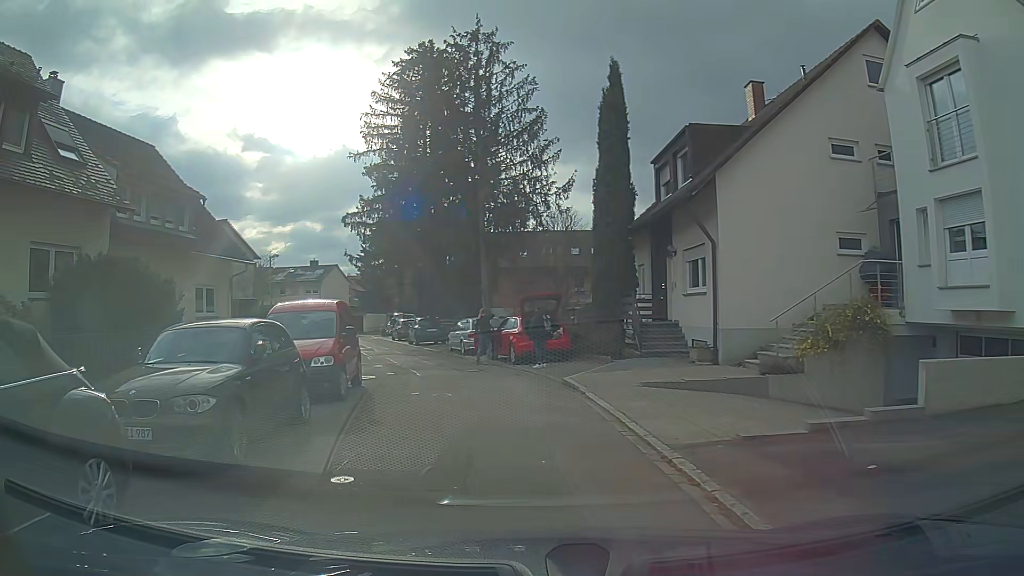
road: residential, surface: asphalt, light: Day
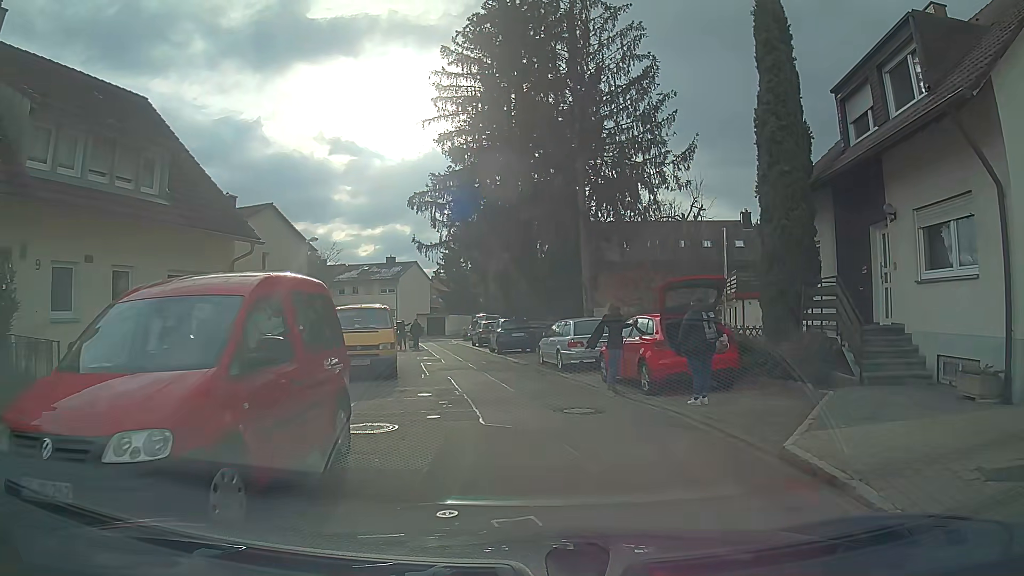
(-0.7, +8.0) m; -8°
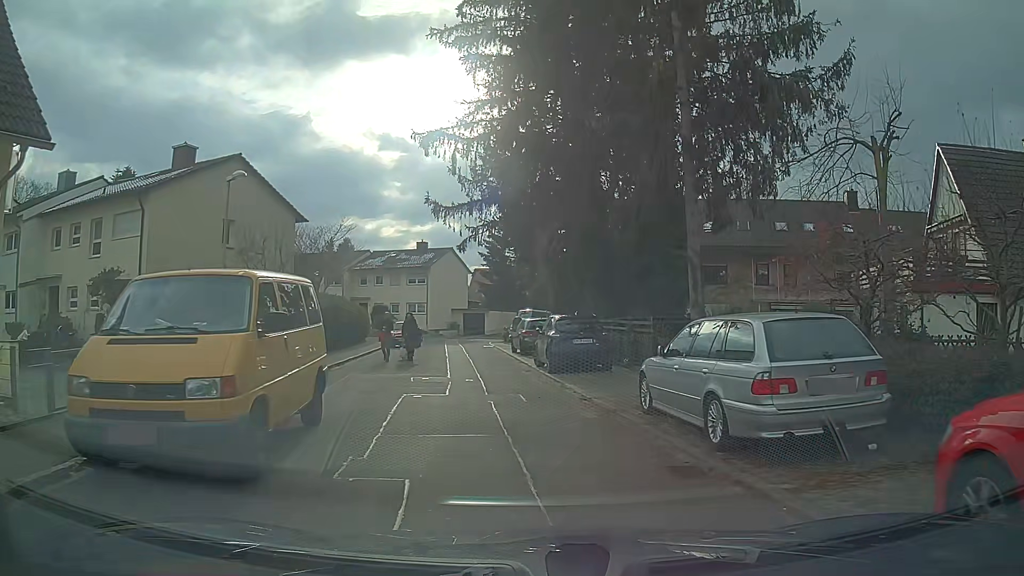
(-0.3, +11.5) m; -3°
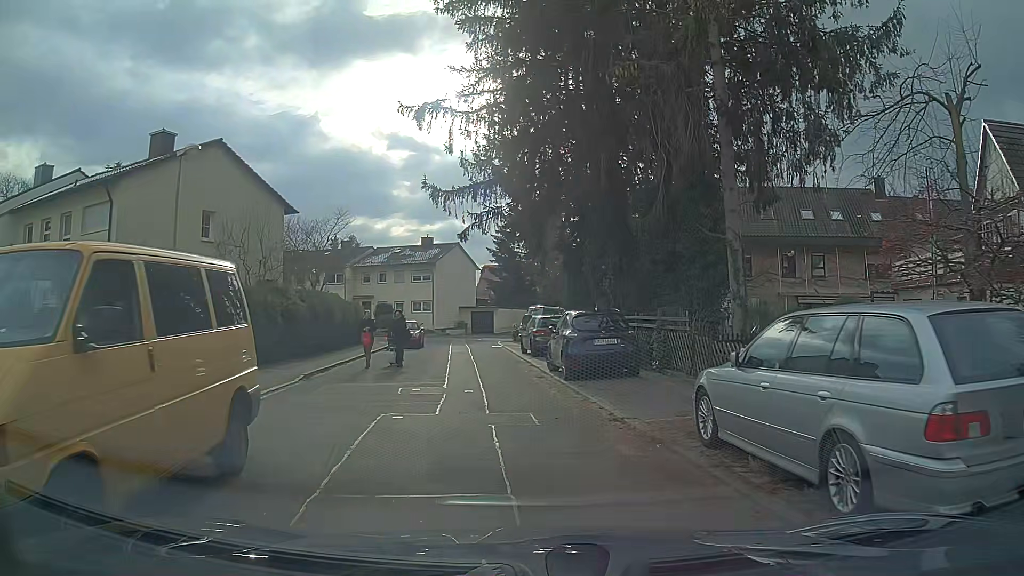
(0.0, +2.9) m; -1°
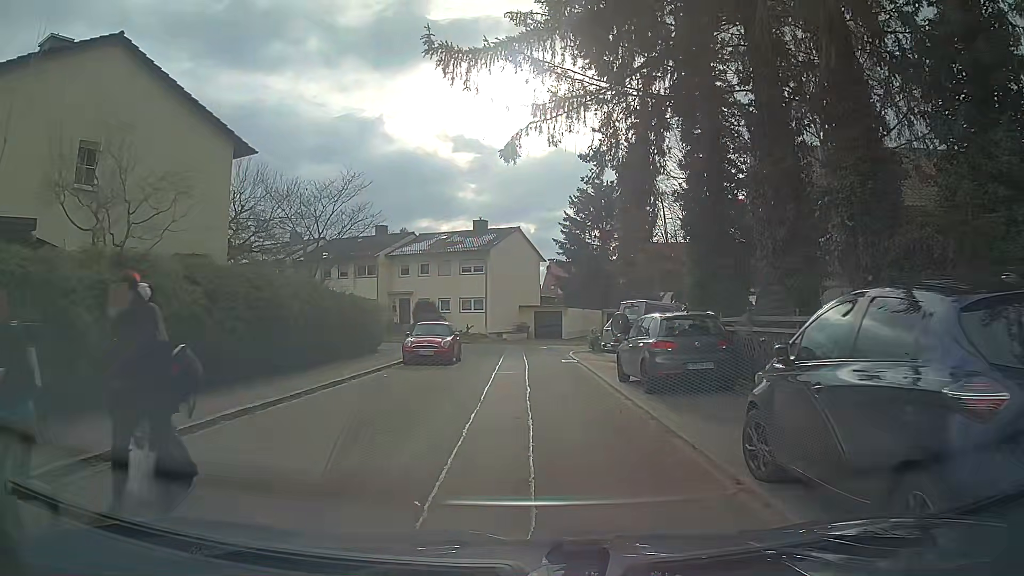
(-0.6, +12.1) m; -5°
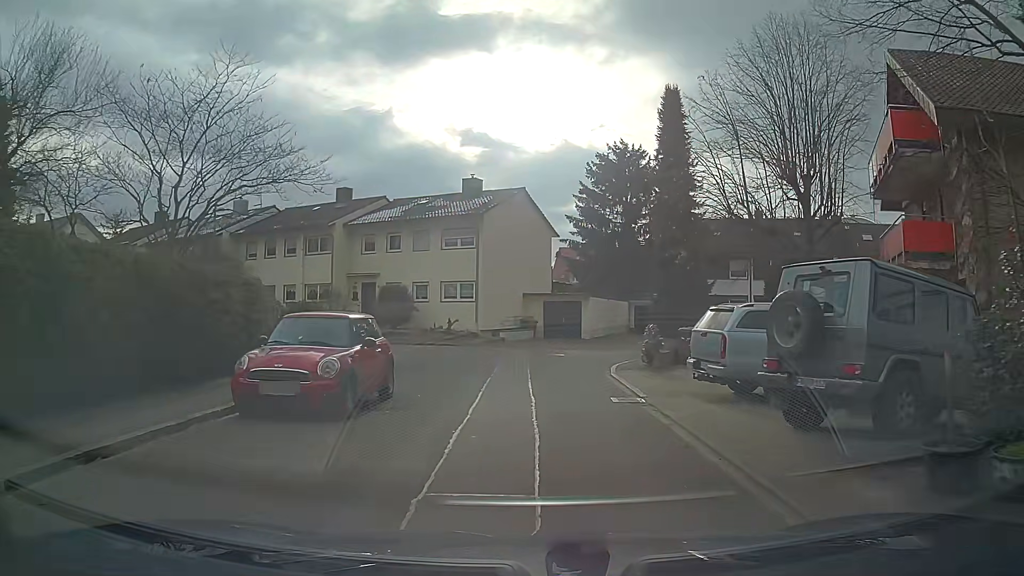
(-0.2, +13.5) m; -1°
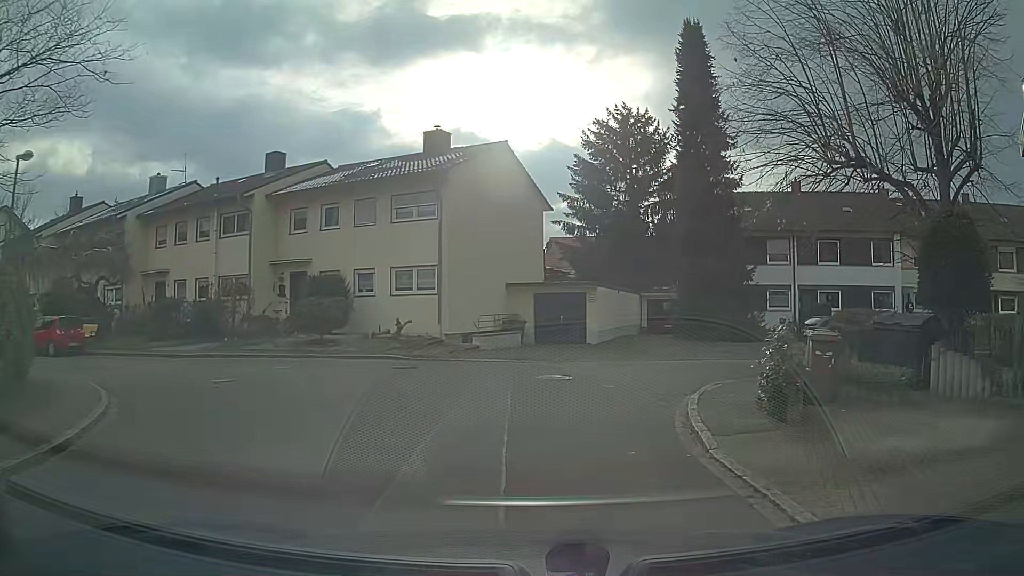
(+0.2, +10.1) m; +2°
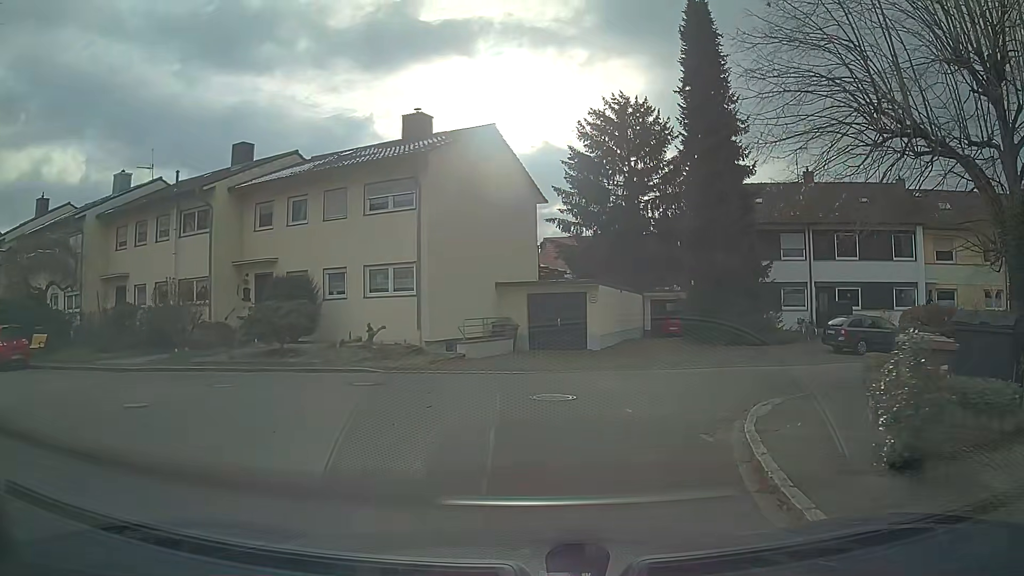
(0.0, +3.2) m; +1°
(+2, +10) (+8, +17) (+18, +21) (+27, +20) (+37, +16) (+46, +11) (+55, +7) (+64, +3) (+73, -1) (+82, -5) m
